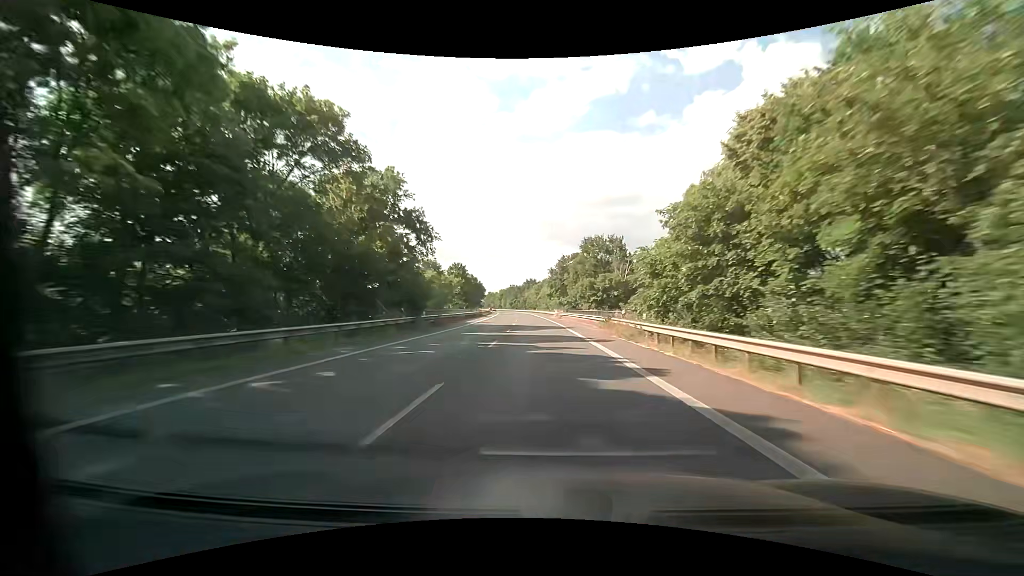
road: primary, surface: asphalt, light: Day
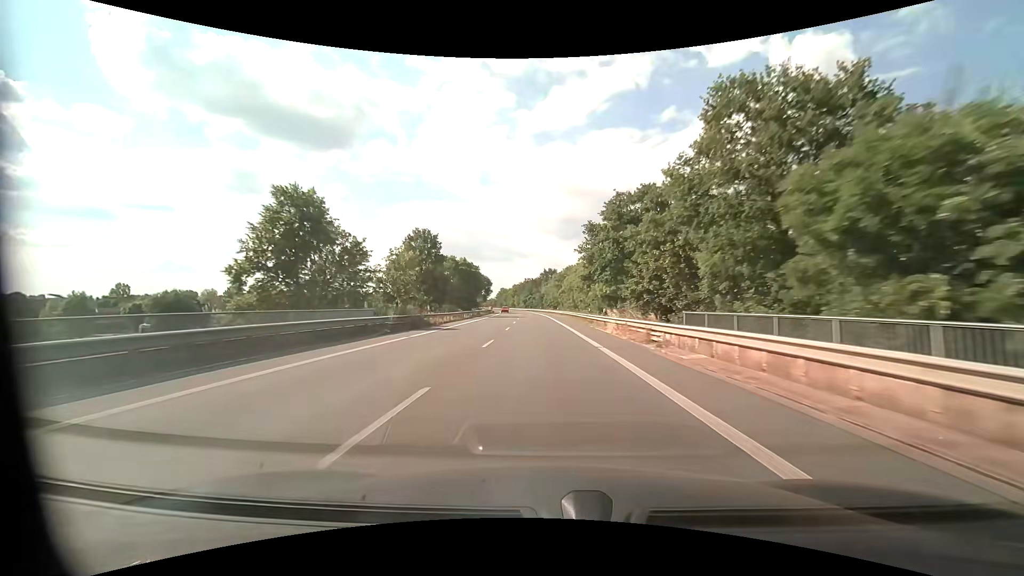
(-0.9, +49.4) m; -2°
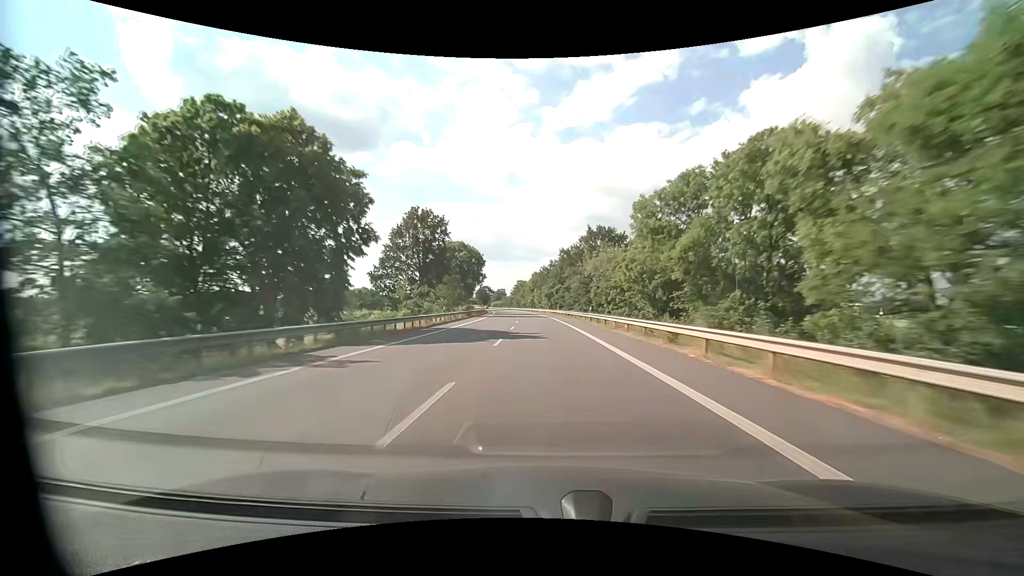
(-2.5, +84.6) m; -3°
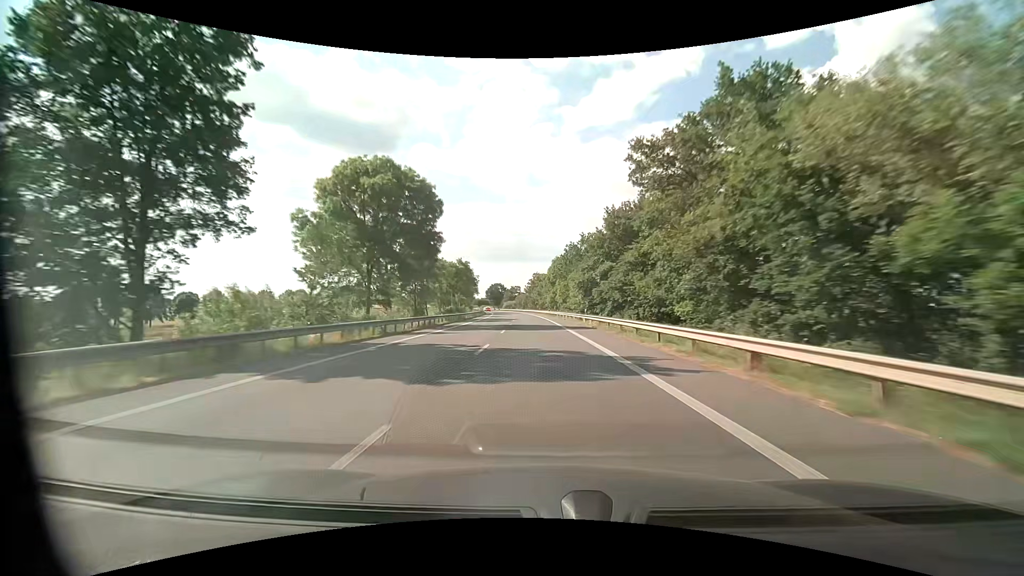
(-1.0, +51.5) m; -2°
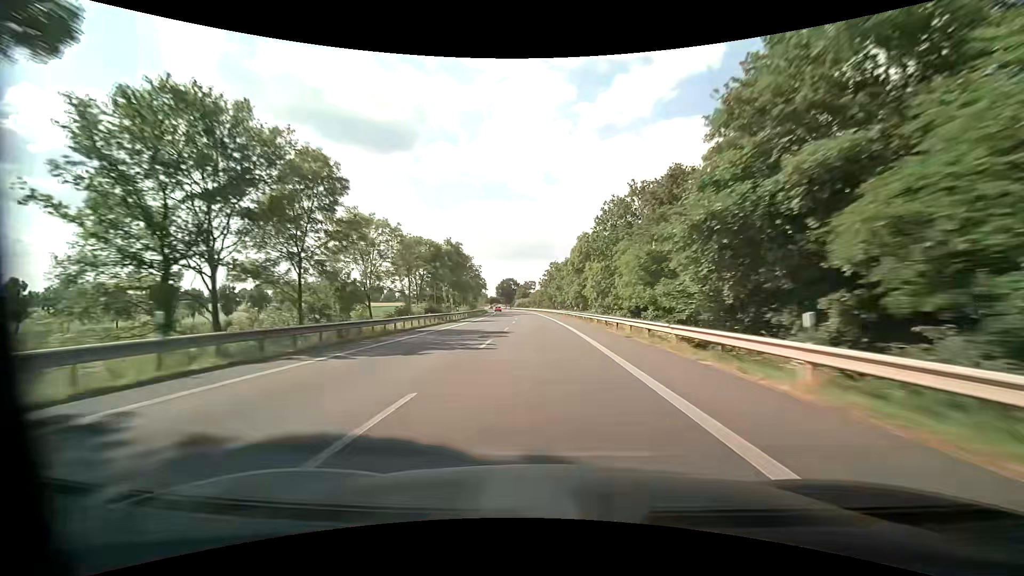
(-0.7, +34.5) m; -2°
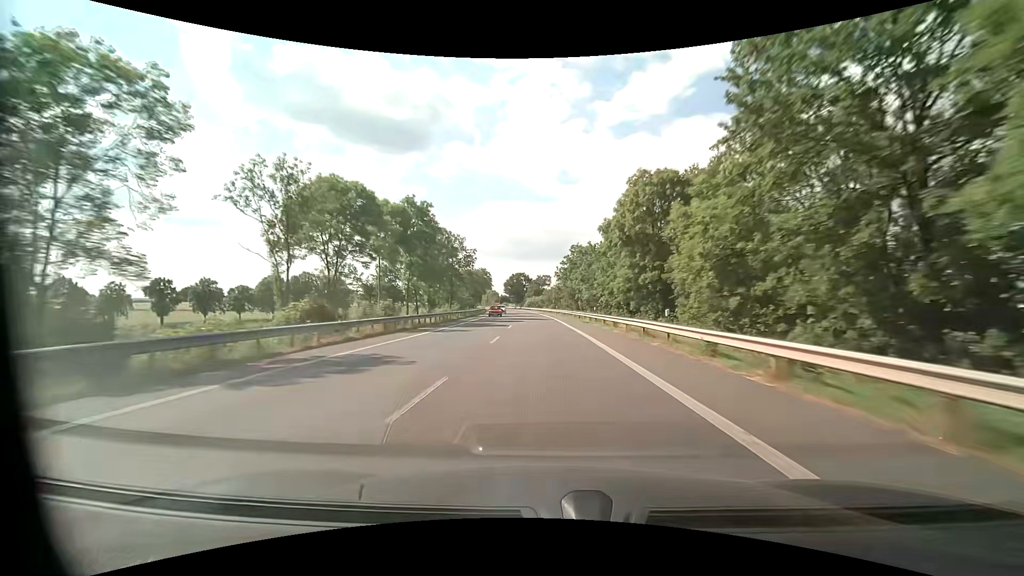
(-0.7, +34.6) m; -2°
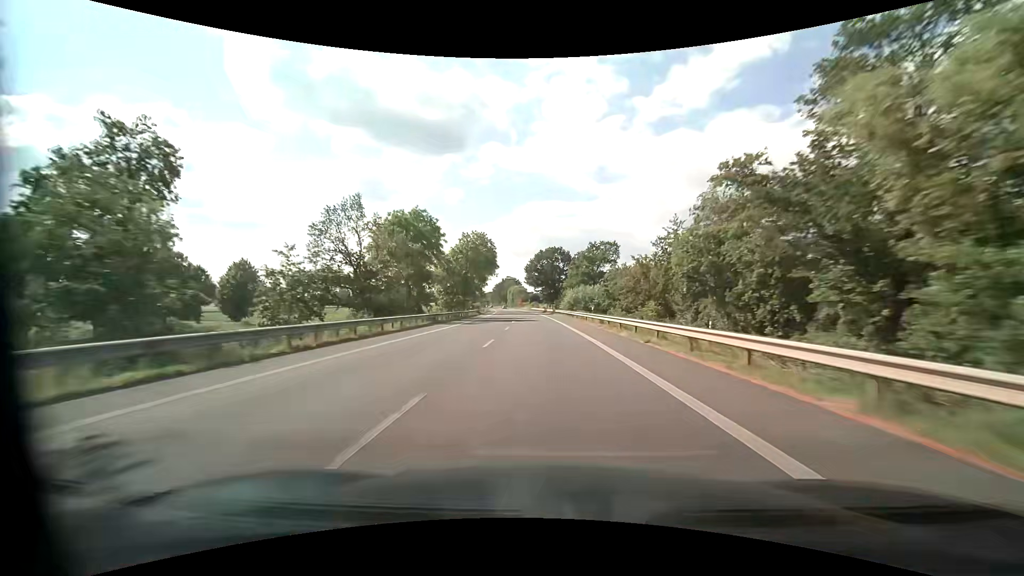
(-3.2, +86.9) m; -4°
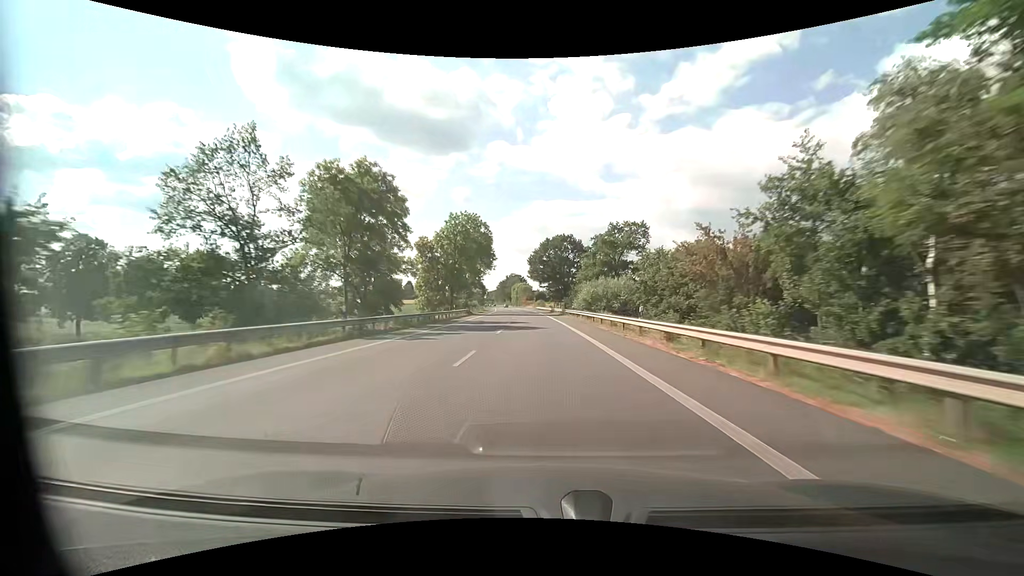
(-0.1, +17.3) m; -1°
(0, +10) (0, +20) (0, +30) (0, +40) (-1, +50) (-1, +60) (-2, +70) (-2, +80) (-3, +90) (-4, +100) m
